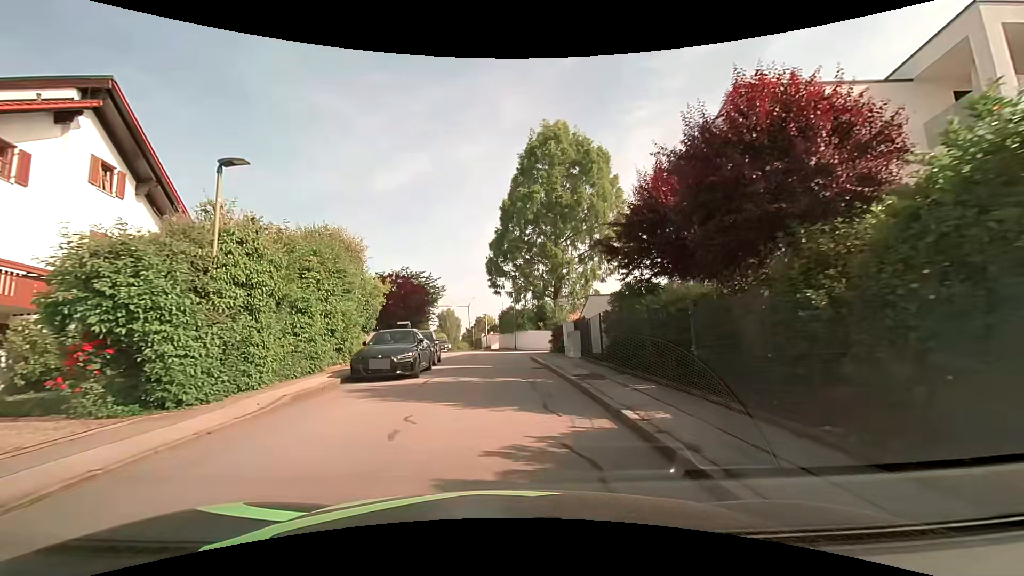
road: residential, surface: asphalt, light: Day
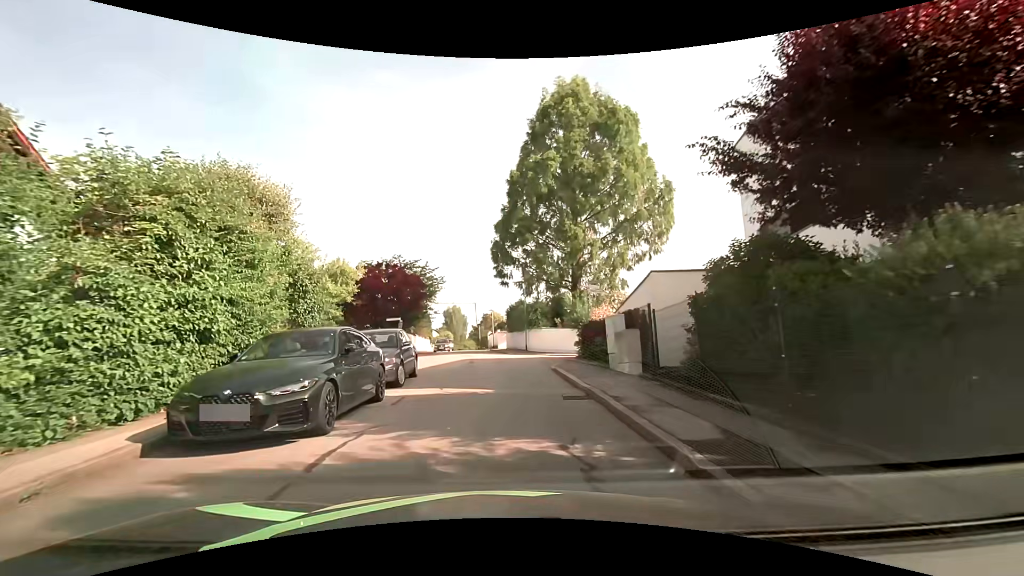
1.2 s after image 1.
(0.0, +7.6) m; -1°
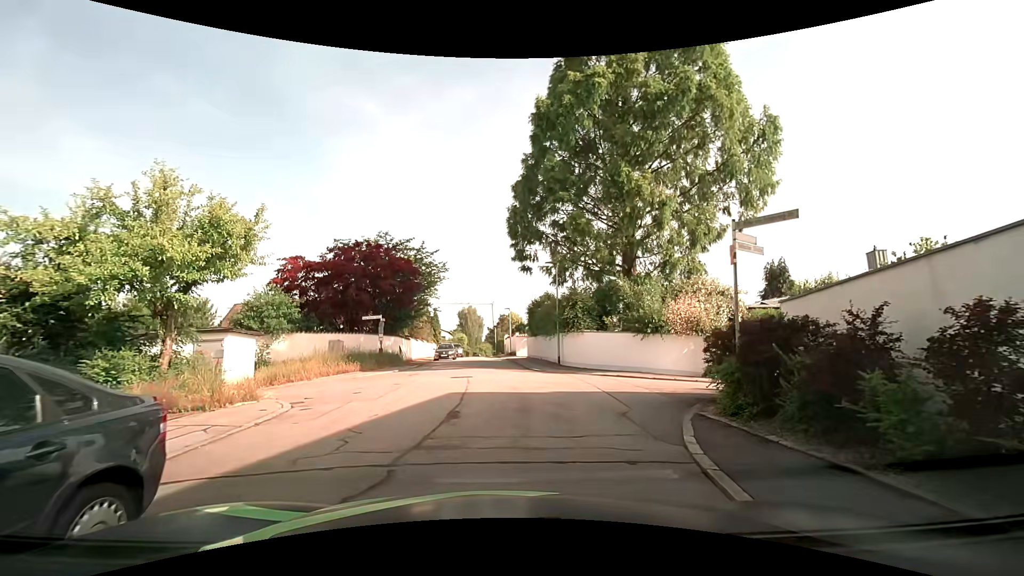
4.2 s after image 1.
(-0.2, +11.7) m; -3°
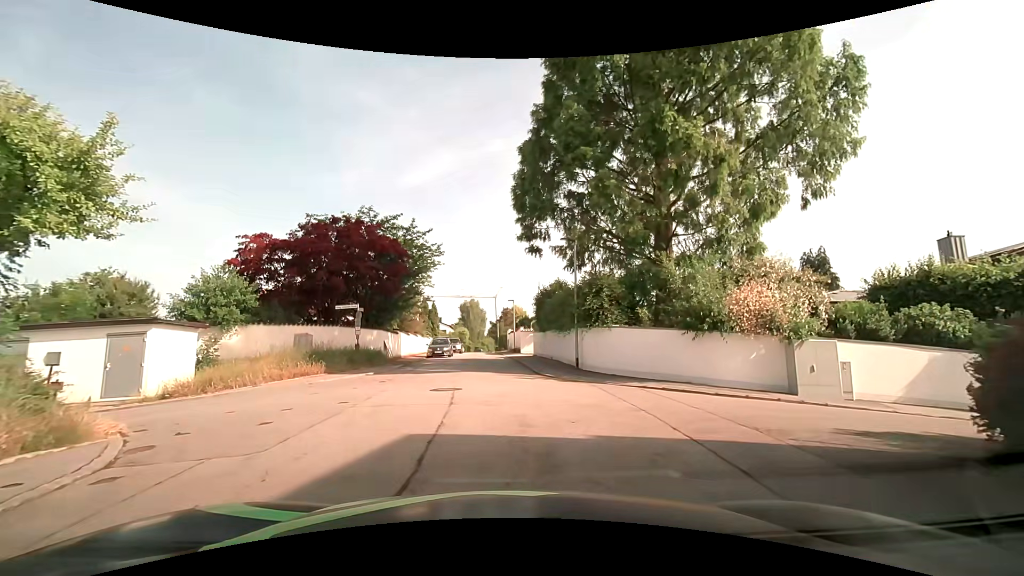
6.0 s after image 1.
(+0.1, +5.3) m; 0°
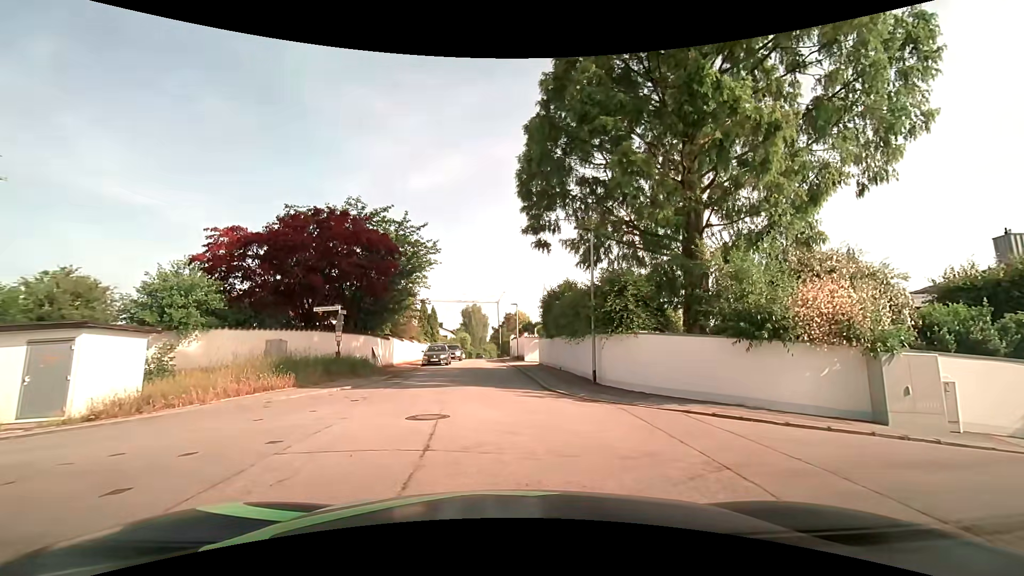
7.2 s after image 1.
(0.0, +3.2) m; +2°
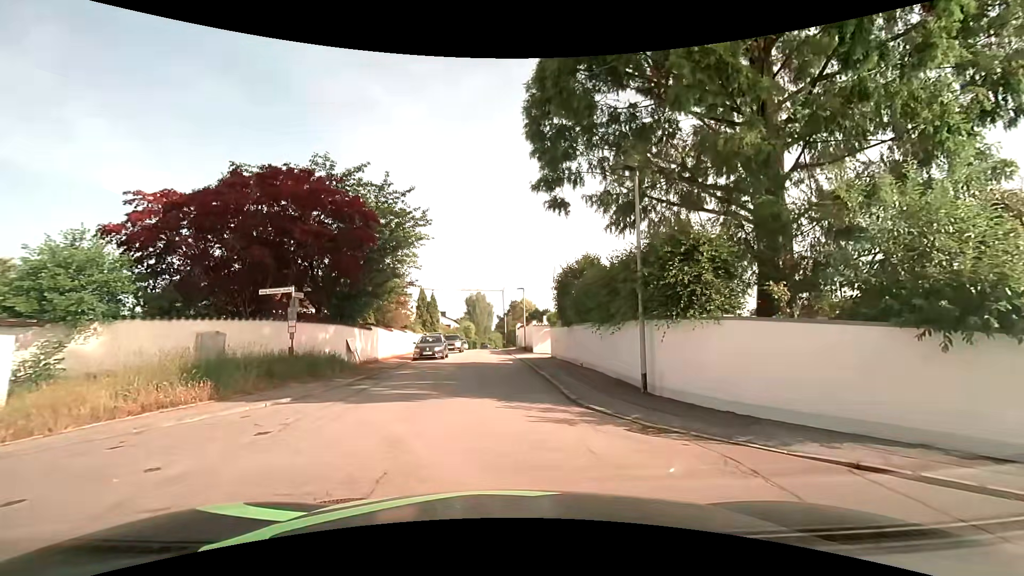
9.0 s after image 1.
(-0.2, +5.3) m; -2°
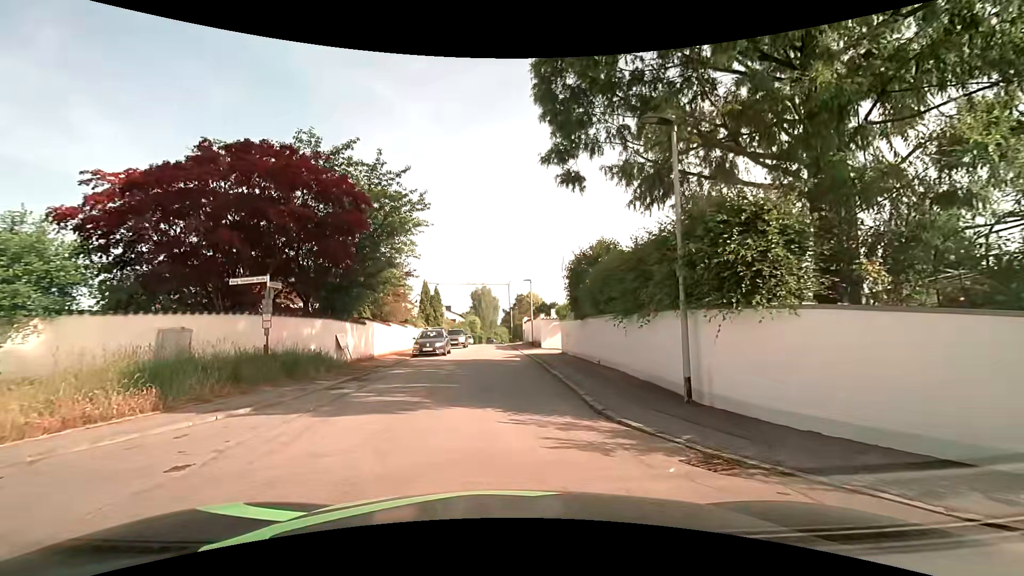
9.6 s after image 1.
(0.0, +2.2) m; 0°
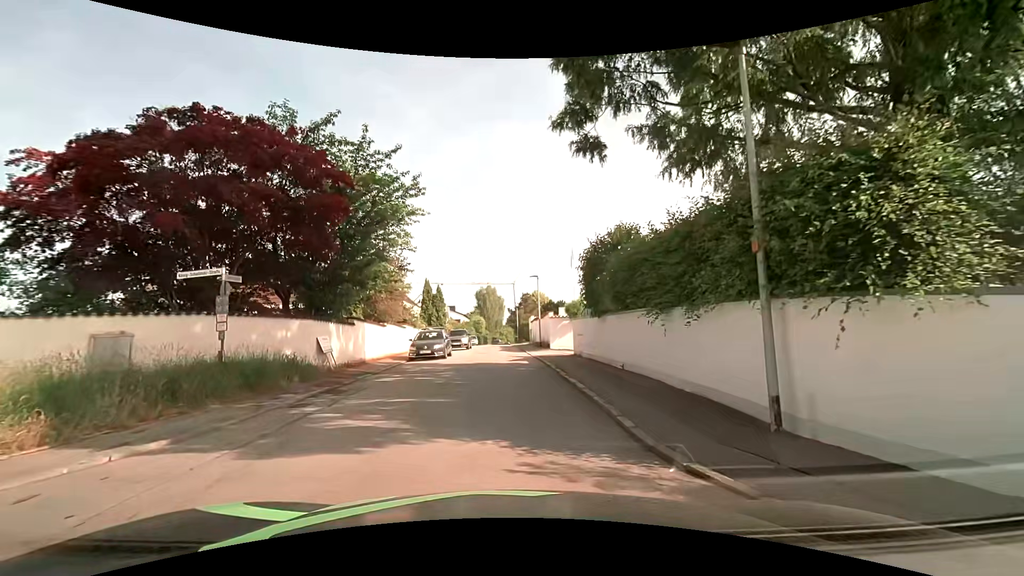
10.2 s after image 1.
(0.0, +2.6) m; -1°
(0, +10) (-1, +20) (-1, +30) (-2, +40) (-2, +50) (-2, +60) (-3, +70) (-3, +80) (-3, +90) (-3, +100) m
